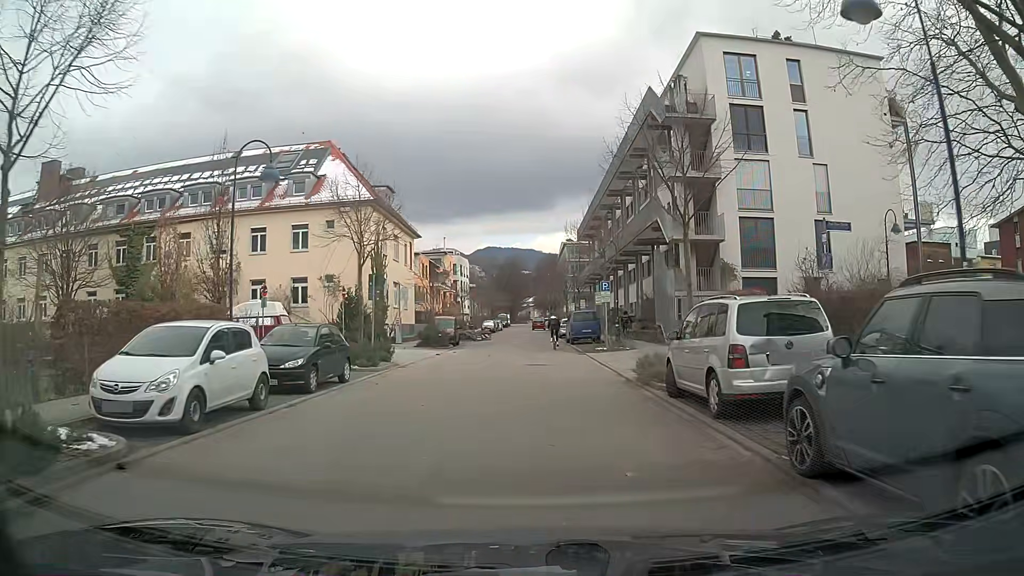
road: residential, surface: asphalt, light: Day
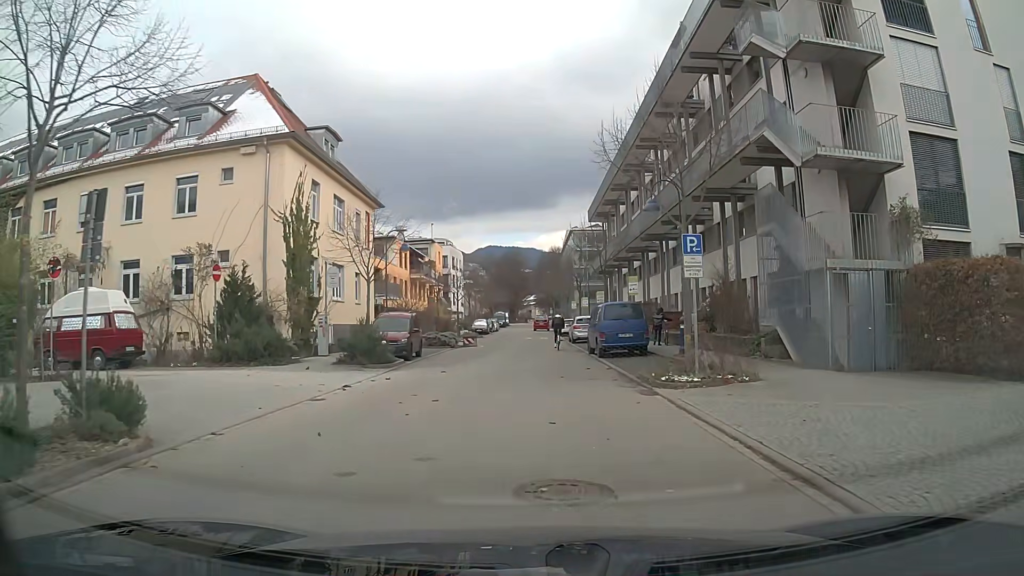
(+0.5, +15.8) m; +3°
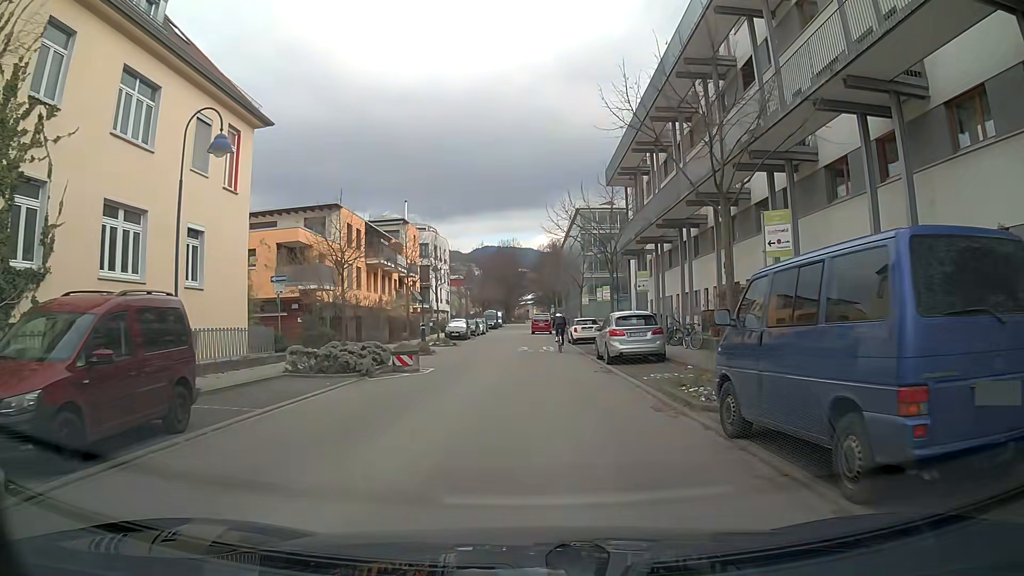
(+0.1, +19.7) m; 0°
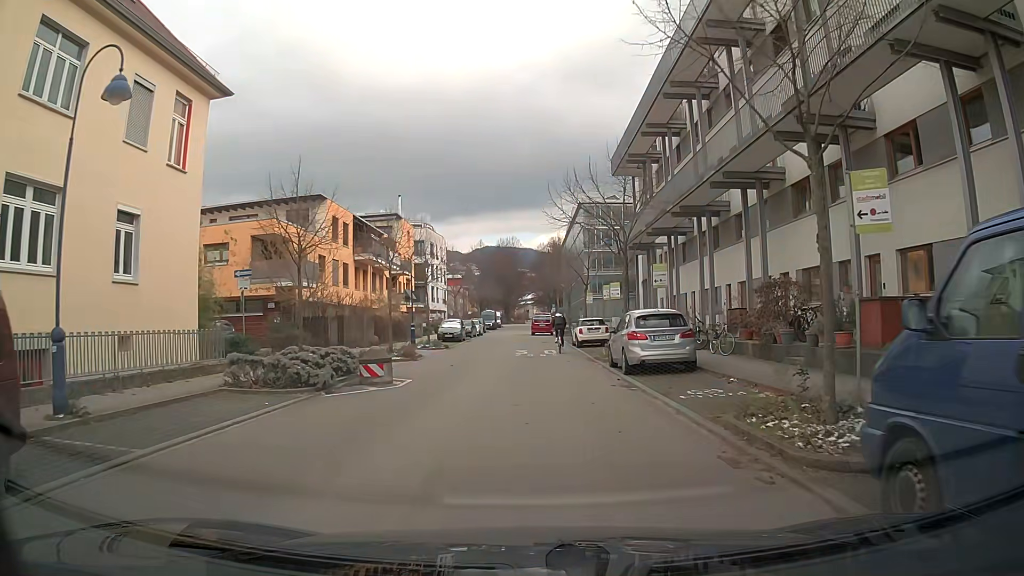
(0.0, +3.9) m; 0°
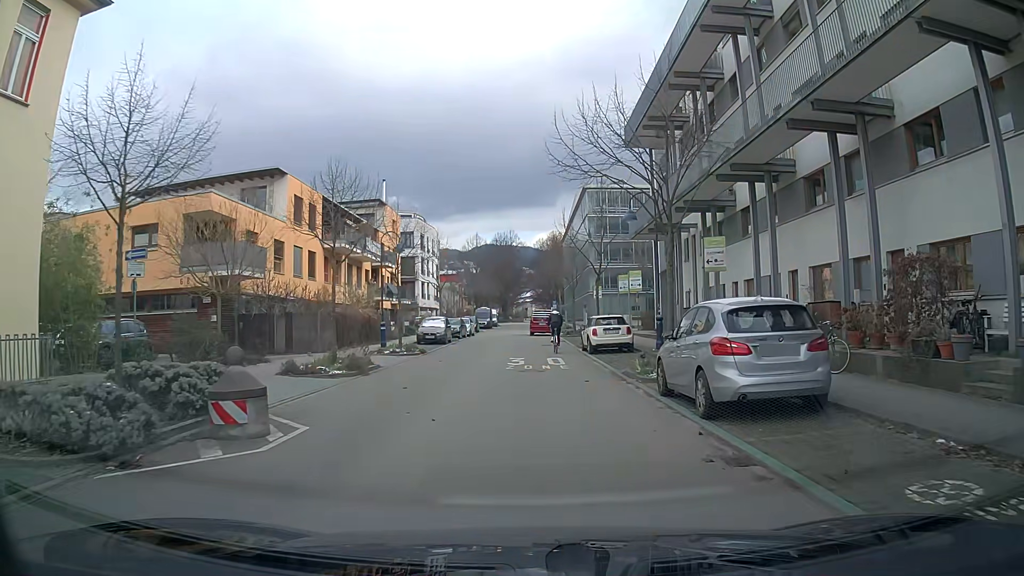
(0.0, +7.8) m; +1°
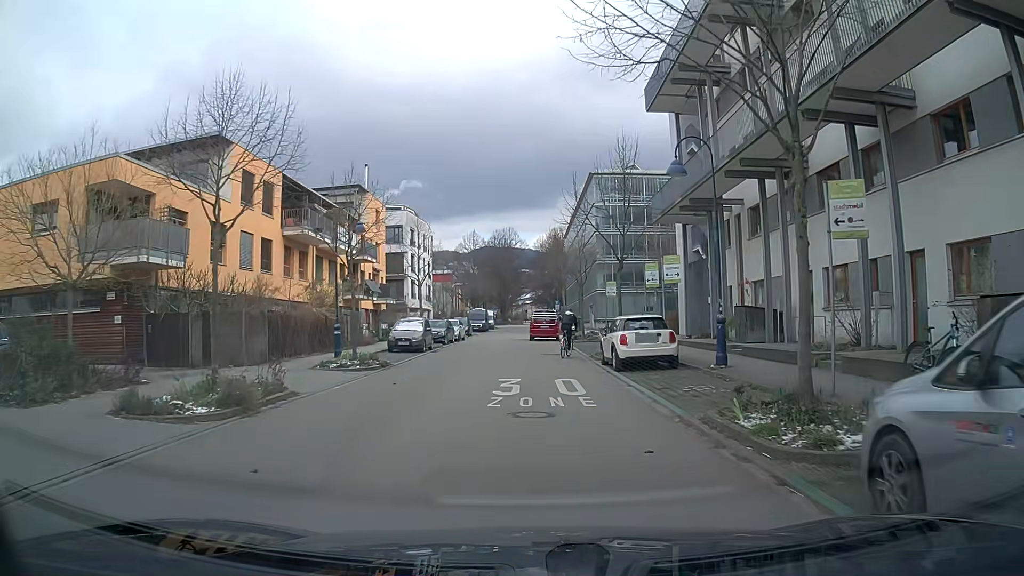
(0.0, +7.8) m; 0°
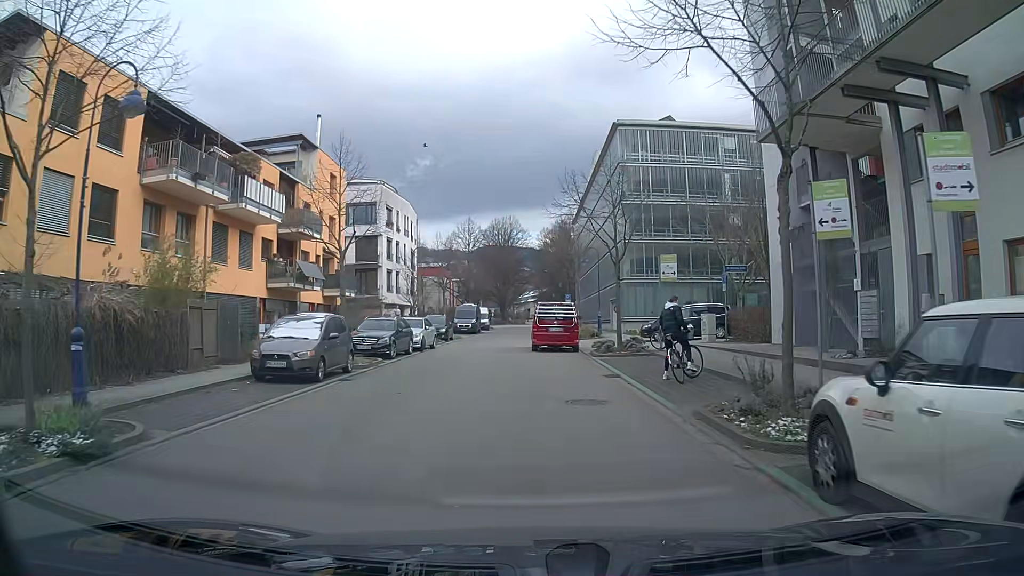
(0.0, +15.6) m; -1°
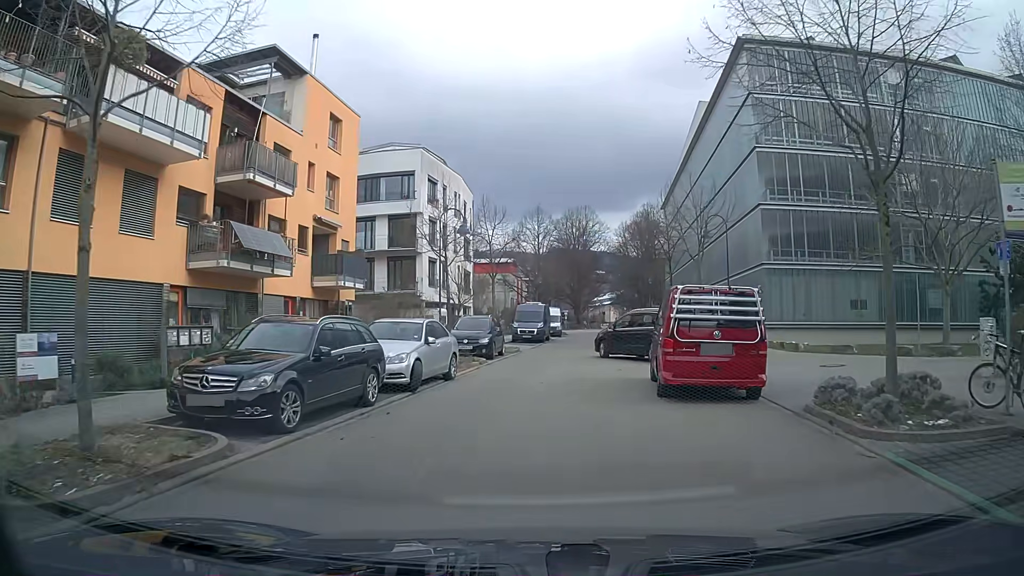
(-0.7, +15.3) m; -6°
